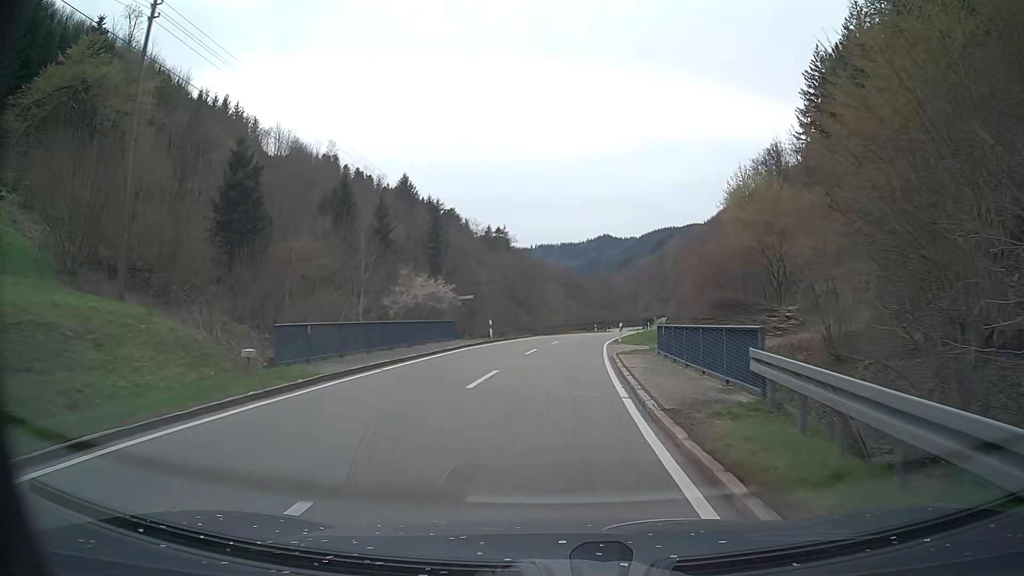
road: tertiary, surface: asphalt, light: Day
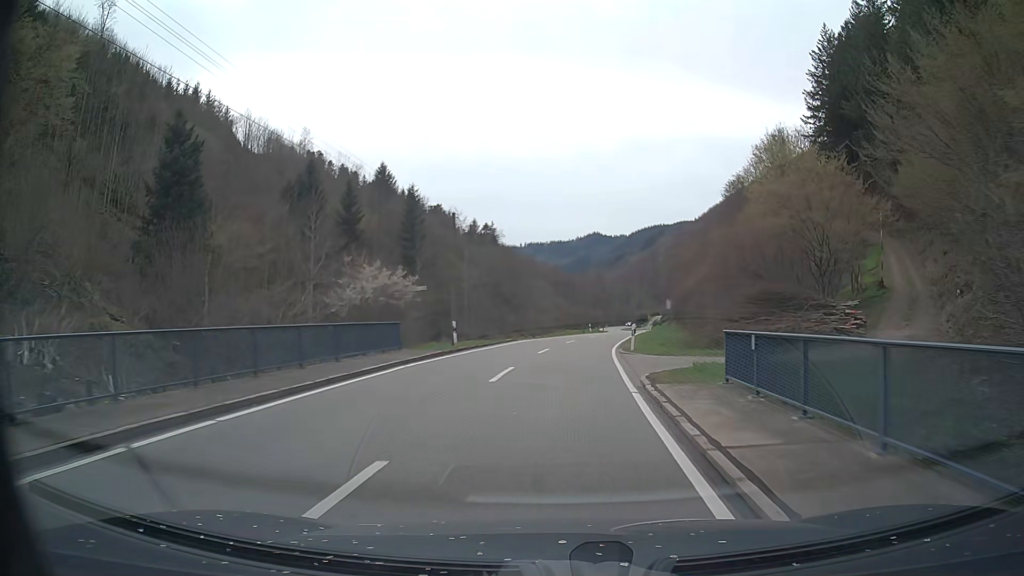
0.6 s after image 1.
(+0.1, +10.3) m; +1°
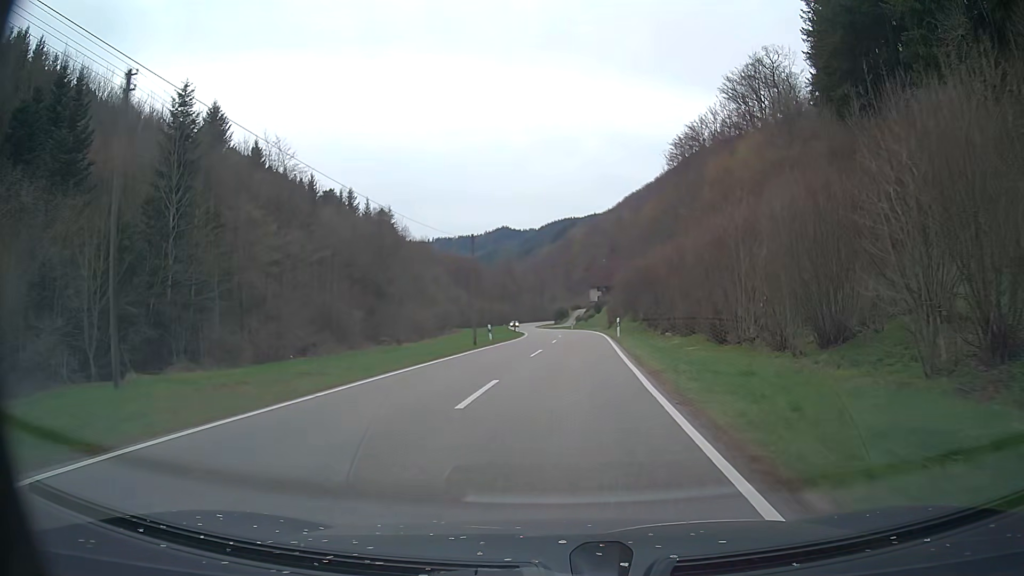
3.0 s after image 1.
(+2.4, +40.2) m; +7°
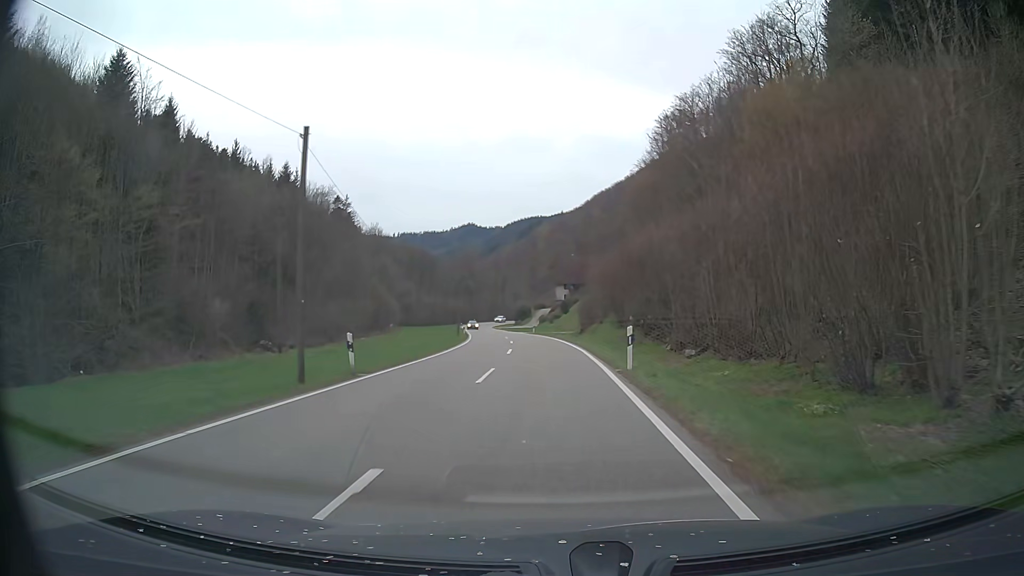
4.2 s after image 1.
(+0.7, +19.7) m; +3°
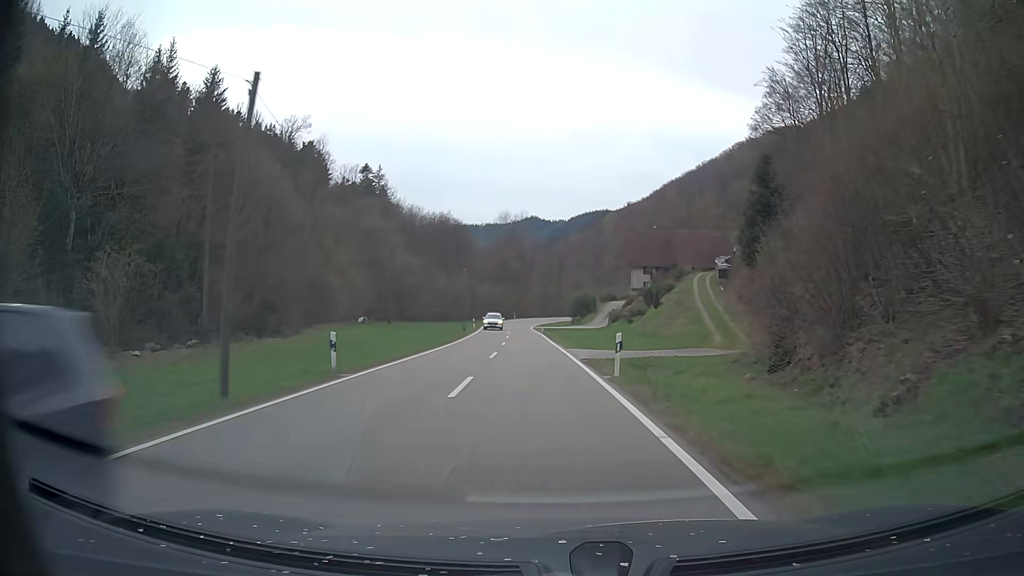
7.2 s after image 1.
(-1.7, +50.6) m; -5°
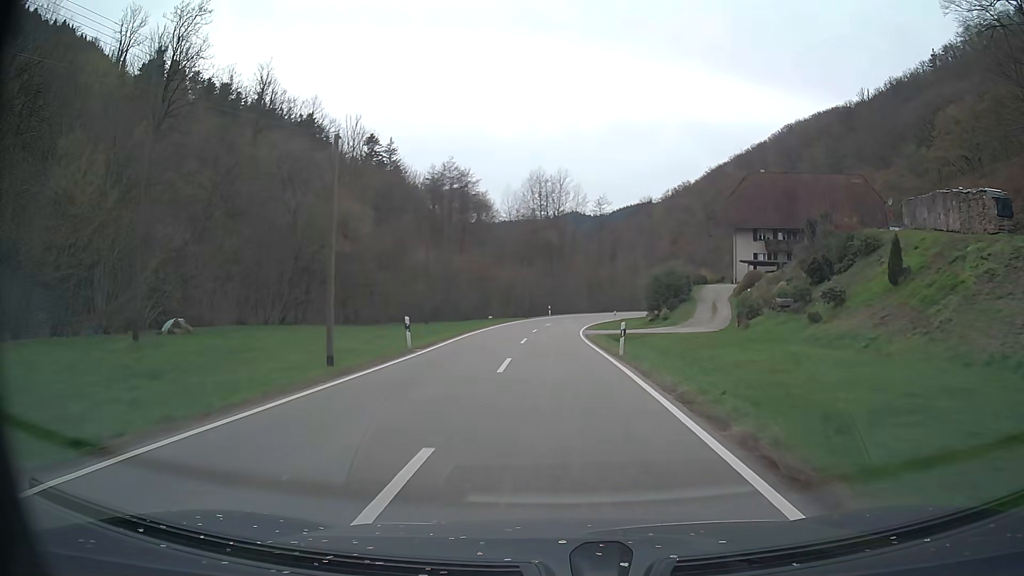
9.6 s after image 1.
(-1.7, +45.1) m; -4°
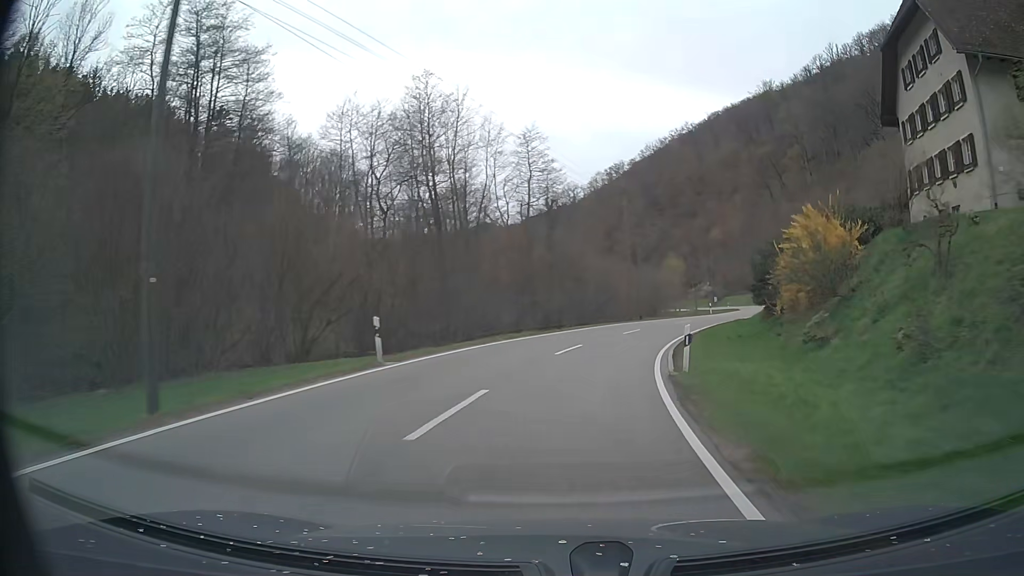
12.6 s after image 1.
(+1.5, +55.4) m; +7°
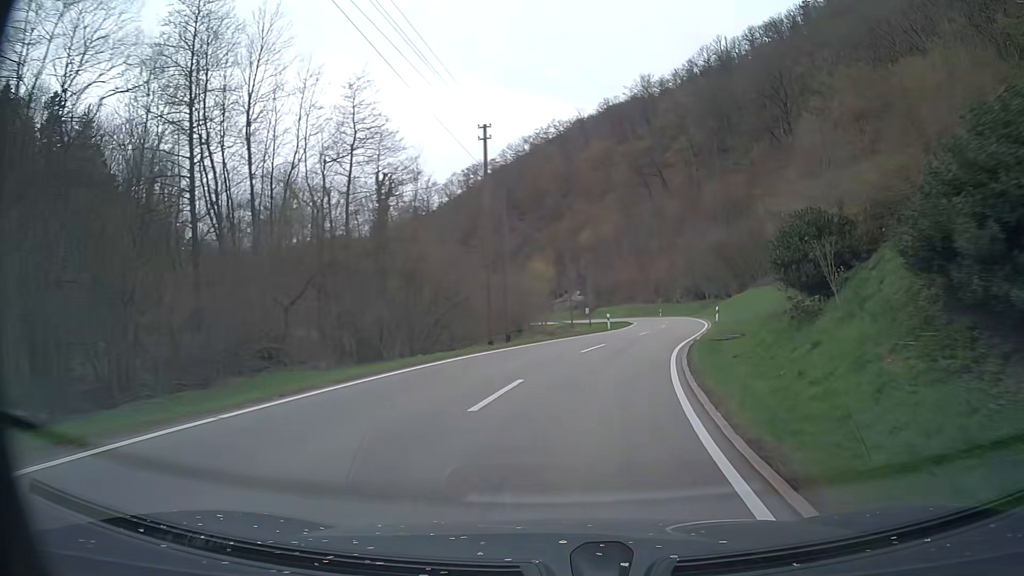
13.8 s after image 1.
(+2.0, +21.5) m; +12°
(+1, +10) (+2, +20) (+5, +30) (+7, +39) (+10, +49) (+12, +59) (+13, +69) (+14, +79) (+14, +89) (+13, +98) m
